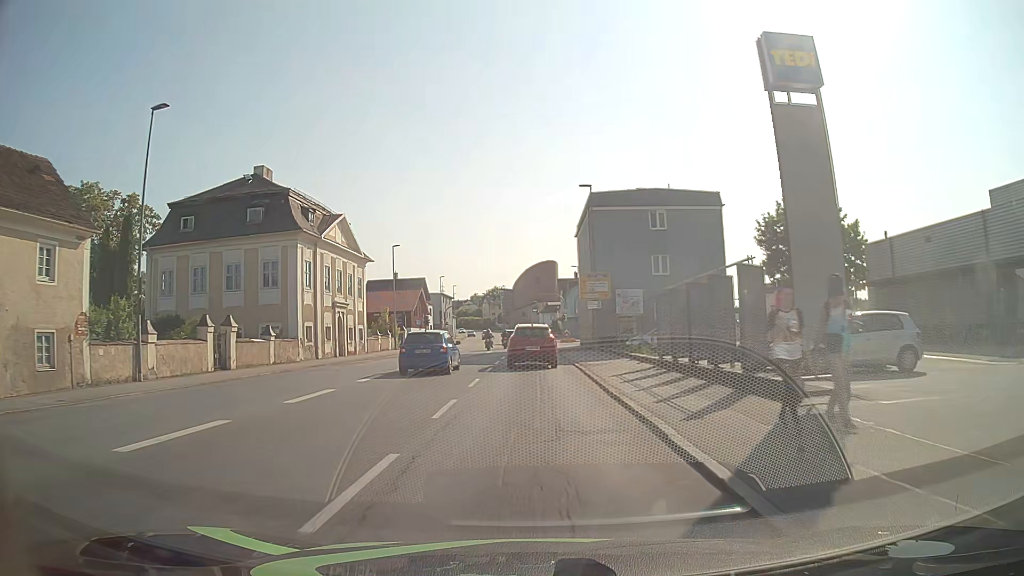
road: tertiary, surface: asphalt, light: Day
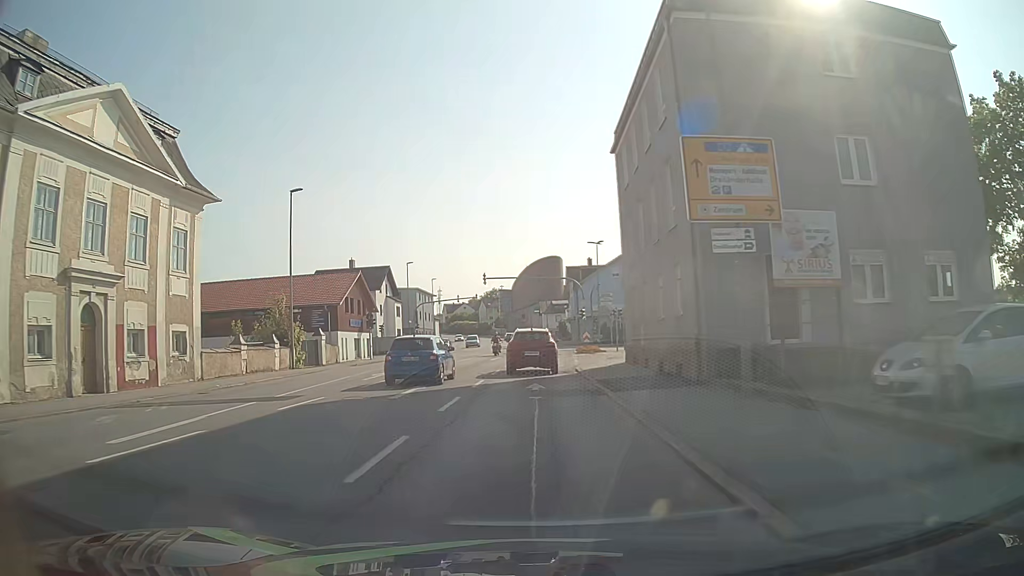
(0.0, +28.7) m; -1°
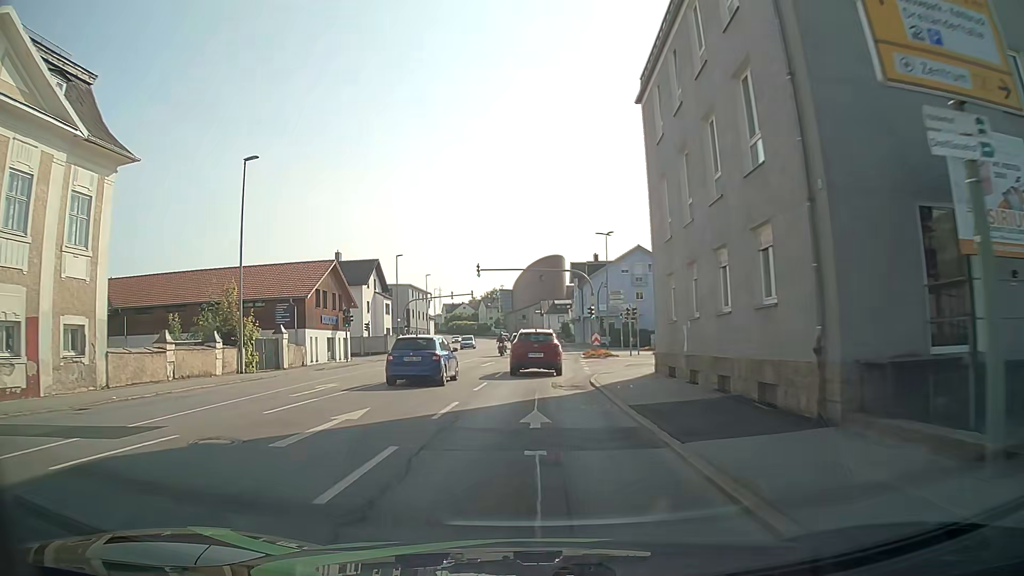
(0.0, +7.1) m; 0°
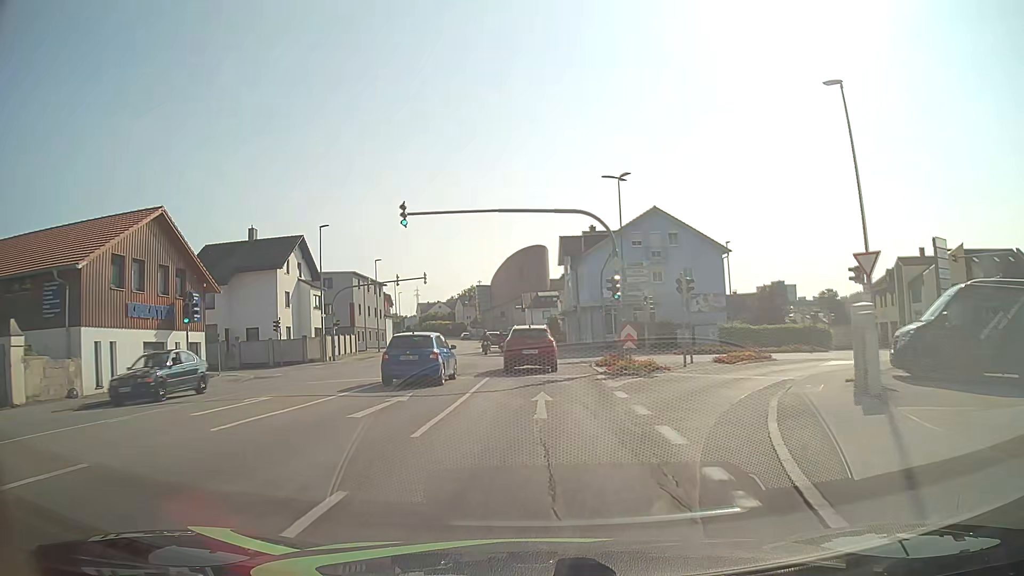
(+0.1, +20.7) m; +1°
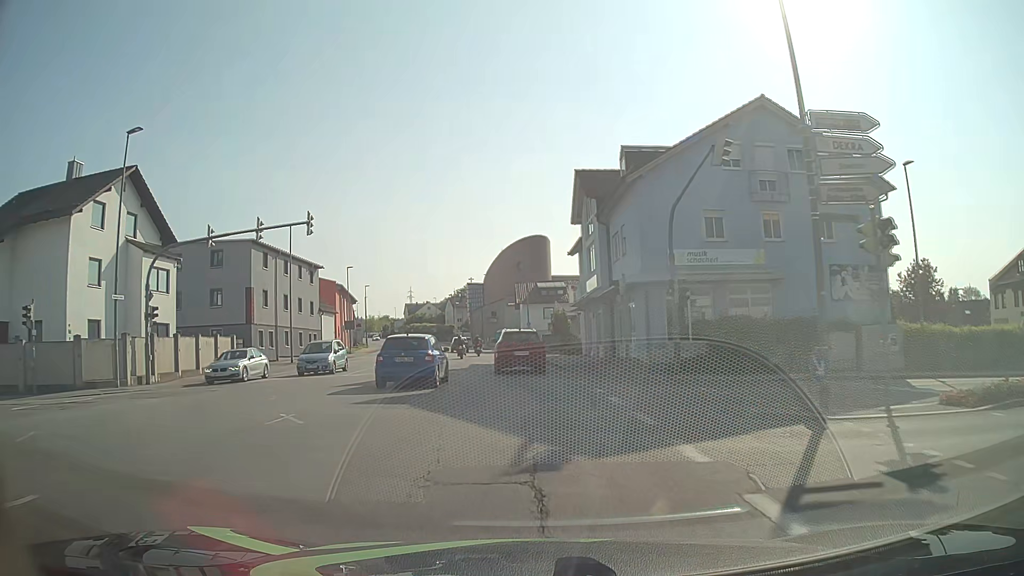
(+0.4, +27.1) m; 0°
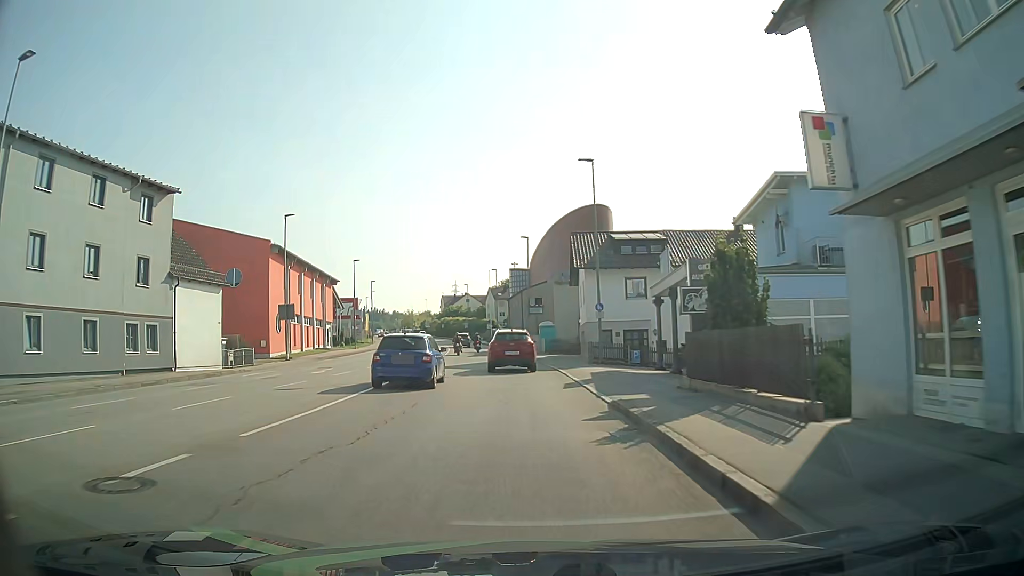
(-1.0, +34.7) m; -3°
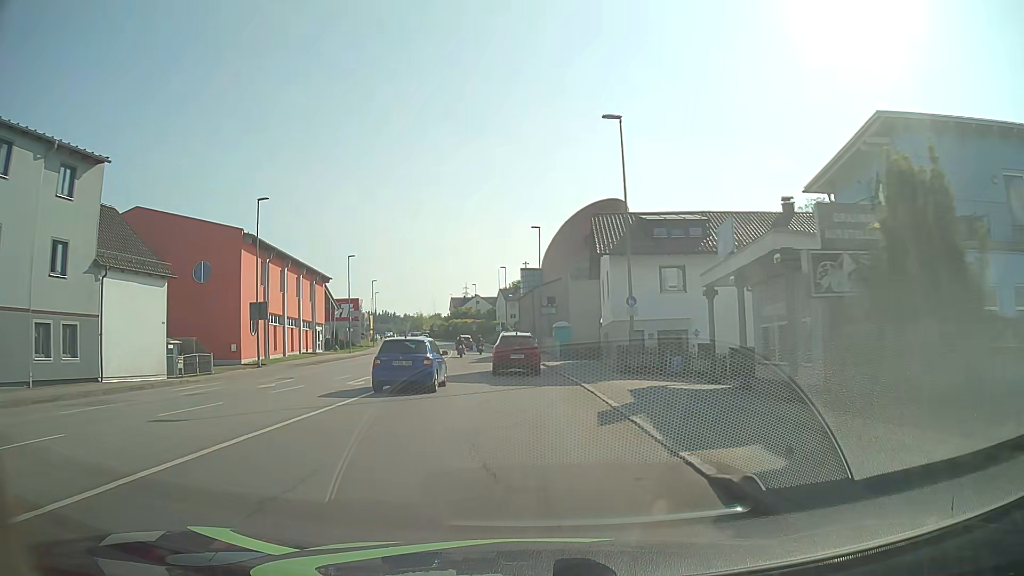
(-0.1, +7.1) m; -1°
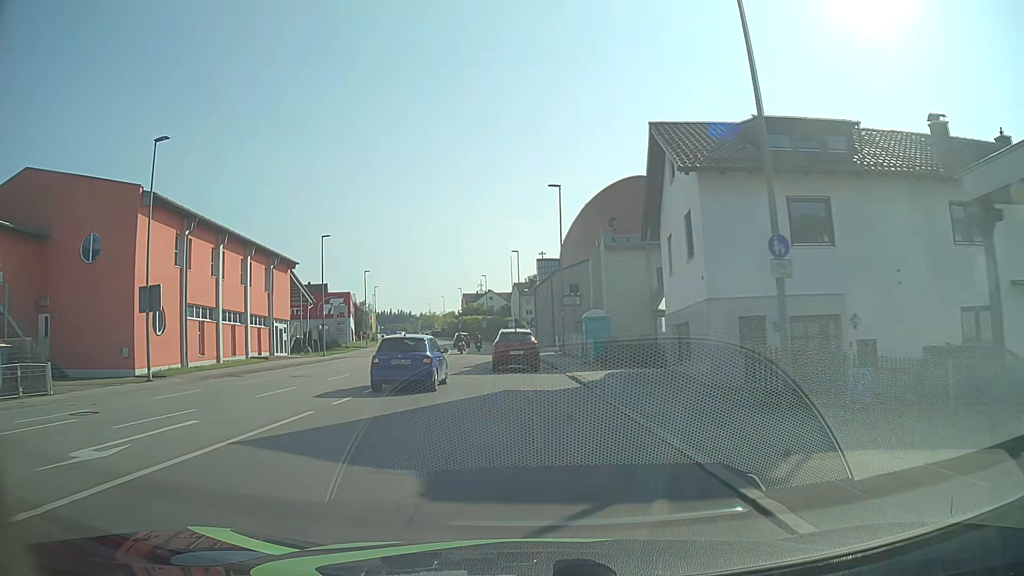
(-0.3, +14.4) m; -2°
(0, +10) (0, +20) (-1, +30) (-2, +40) (-2, +50) (-4, +60) (-5, +70) (-7, +80) (-8, +89) (-10, +99) m
